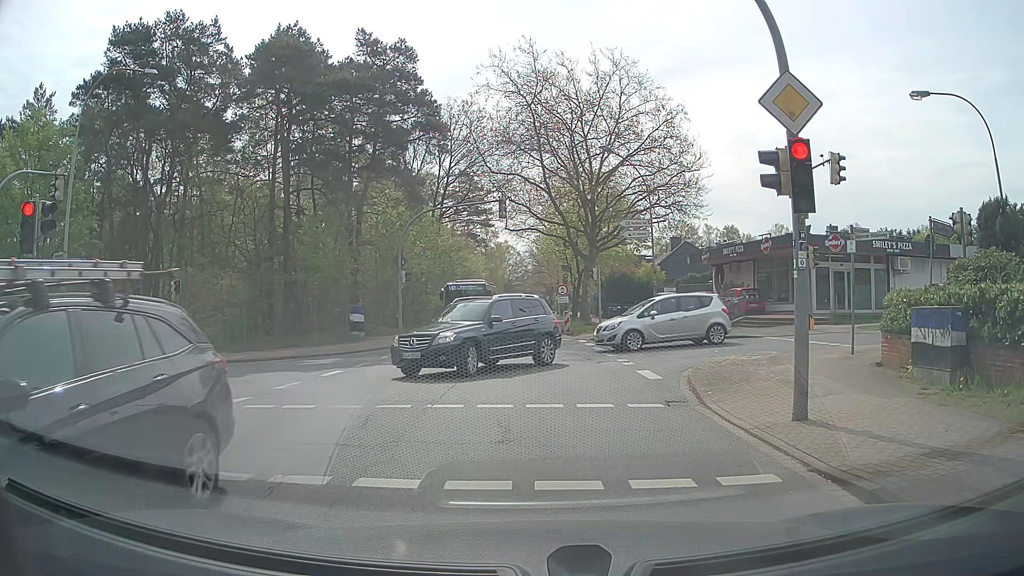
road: tertiary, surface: asphalt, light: Day
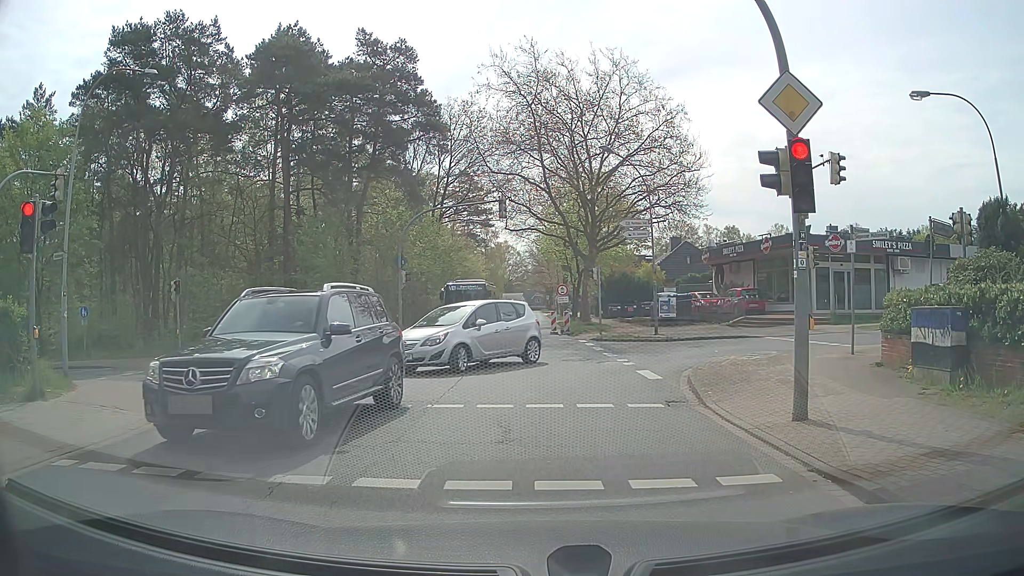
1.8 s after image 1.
(0.0, 0.0) m; 0°
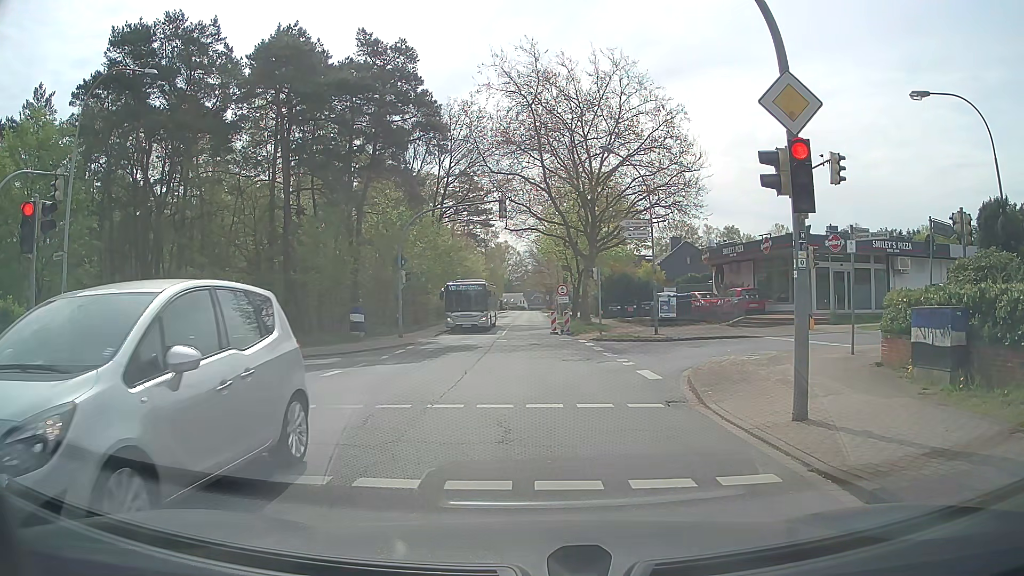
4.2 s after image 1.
(0.0, 0.0) m; 0°
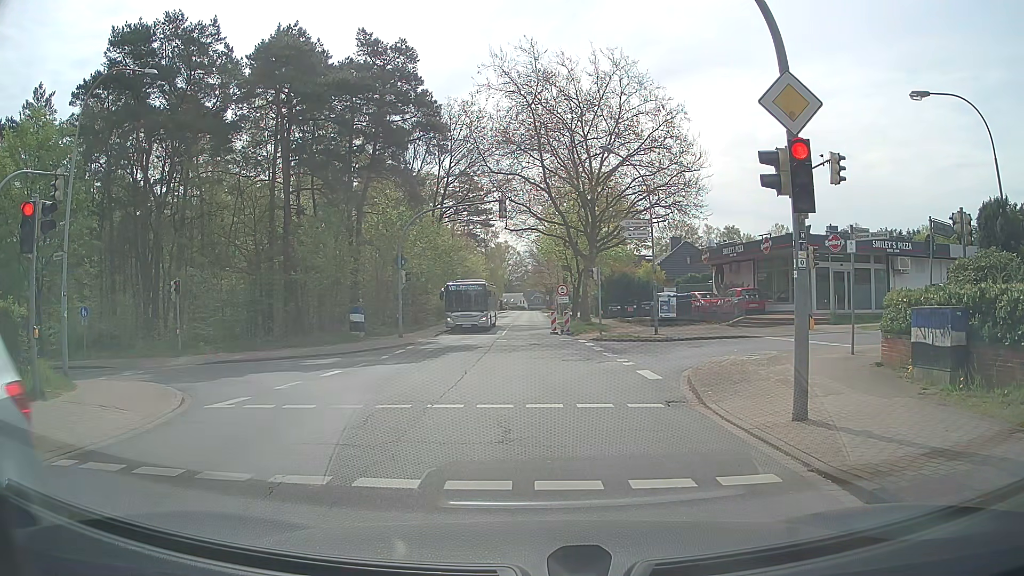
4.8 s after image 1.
(0.0, 0.0) m; 0°
